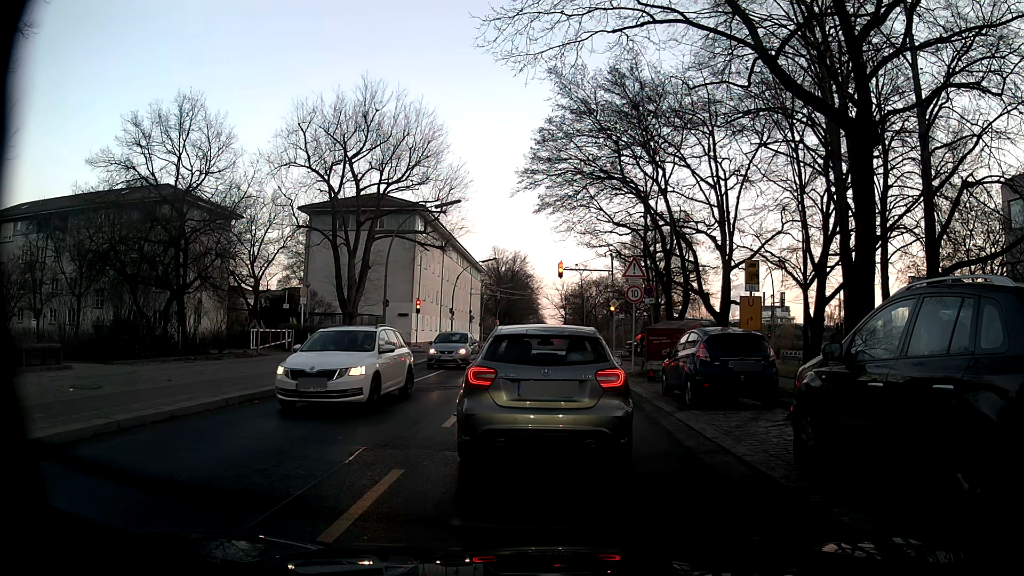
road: residential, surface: asphalt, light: Day
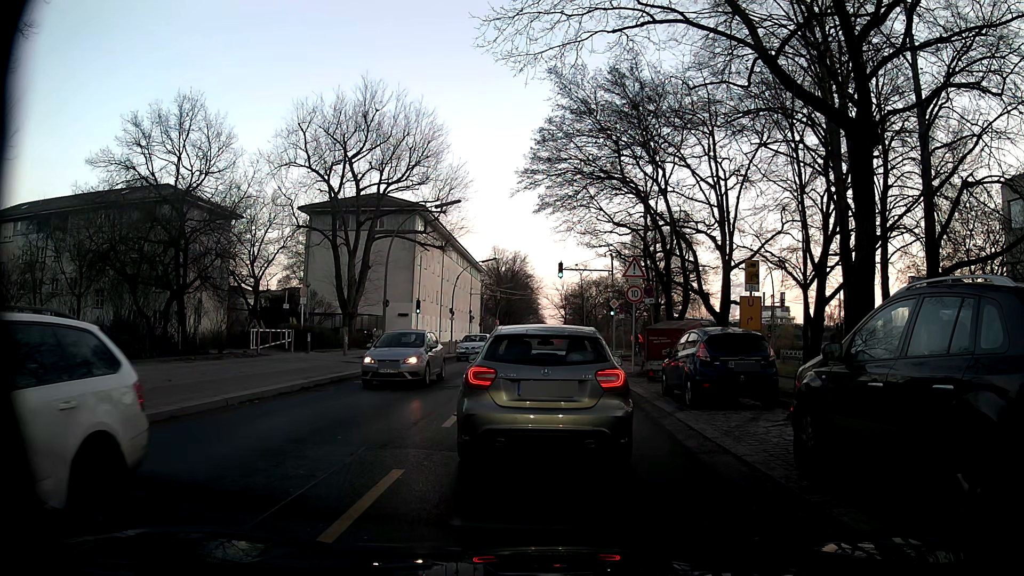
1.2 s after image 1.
(0.0, 0.0) m; 0°
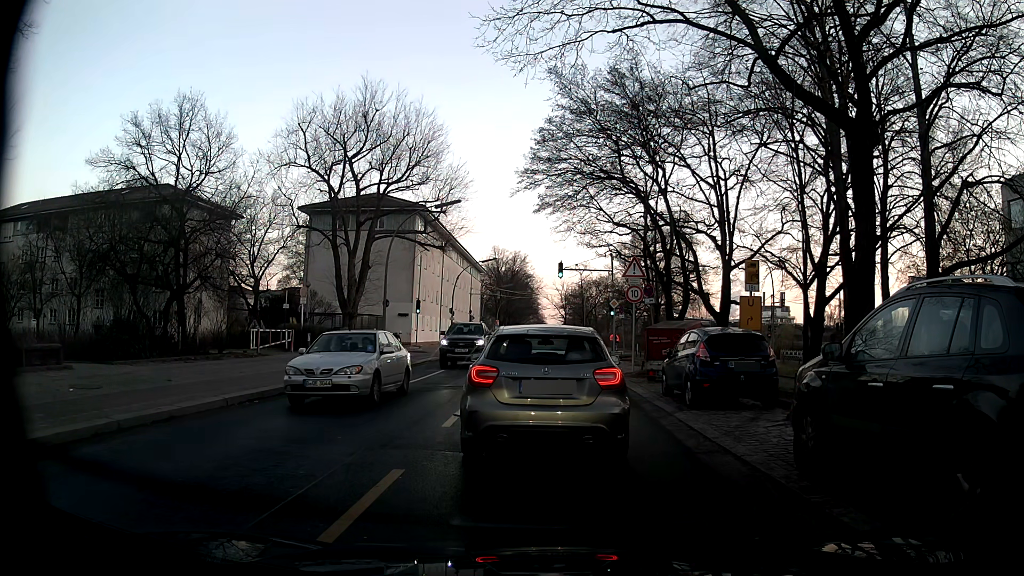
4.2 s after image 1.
(0.0, 0.0) m; 0°
